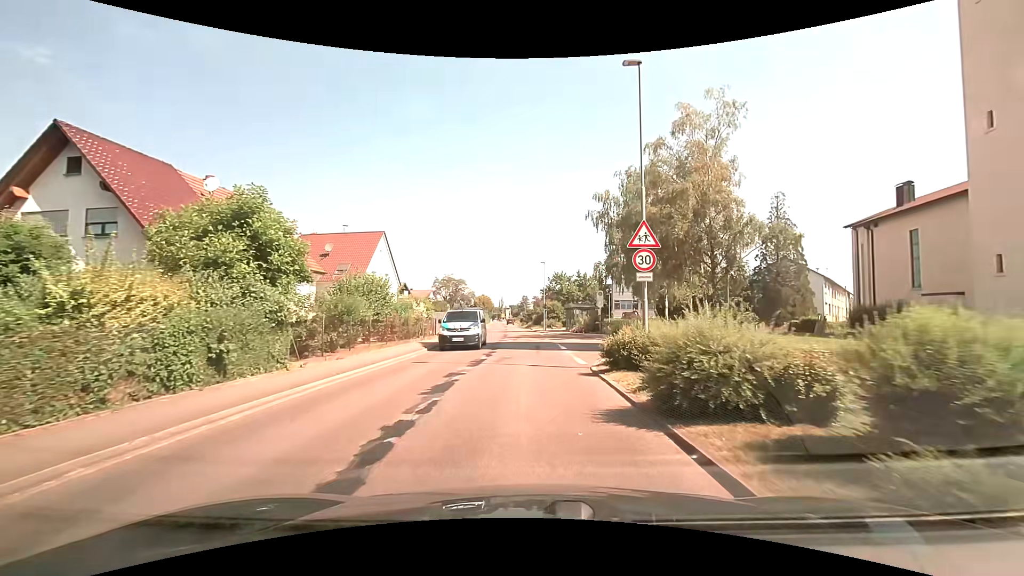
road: secondary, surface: asphalt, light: Day
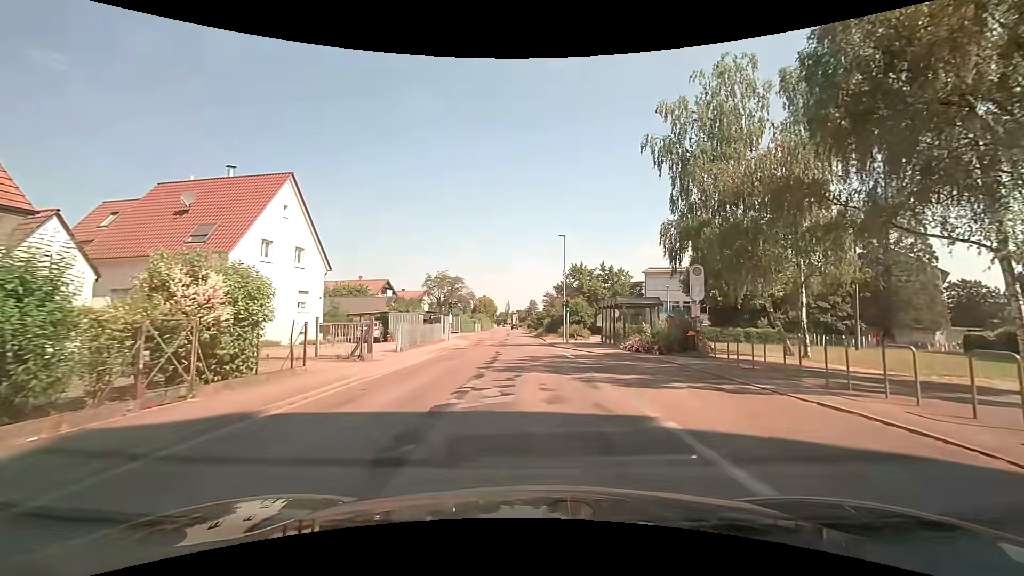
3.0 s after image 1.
(-0.2, +21.6) m; -1°
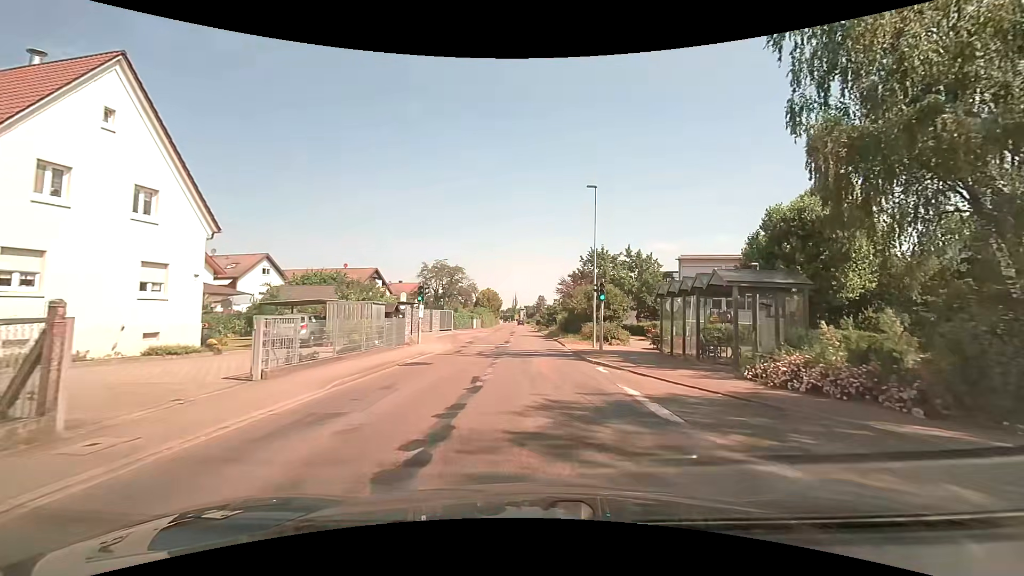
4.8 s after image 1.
(-0.1, +13.1) m; -1°
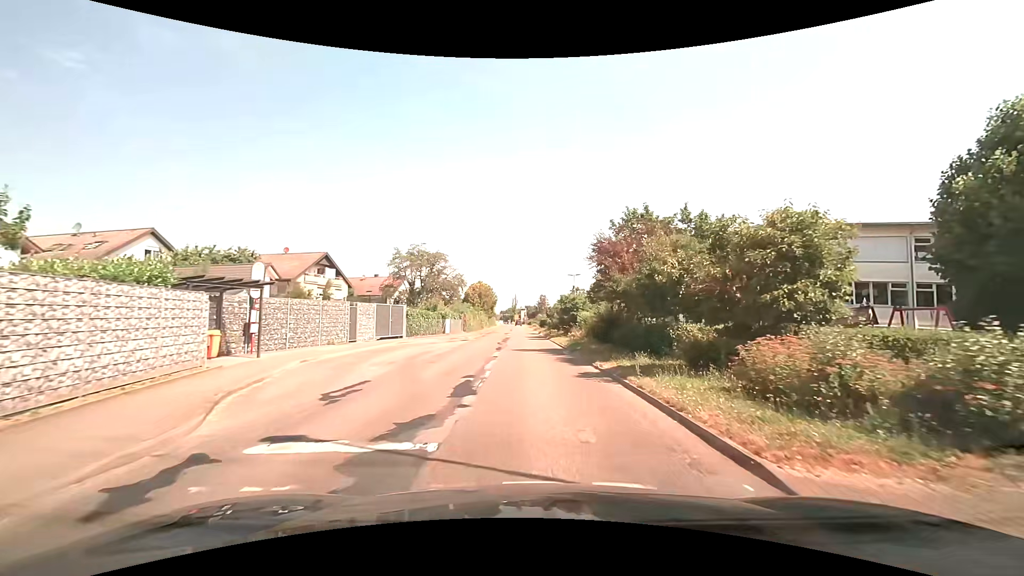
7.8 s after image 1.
(+0.1, +22.2) m; 0°
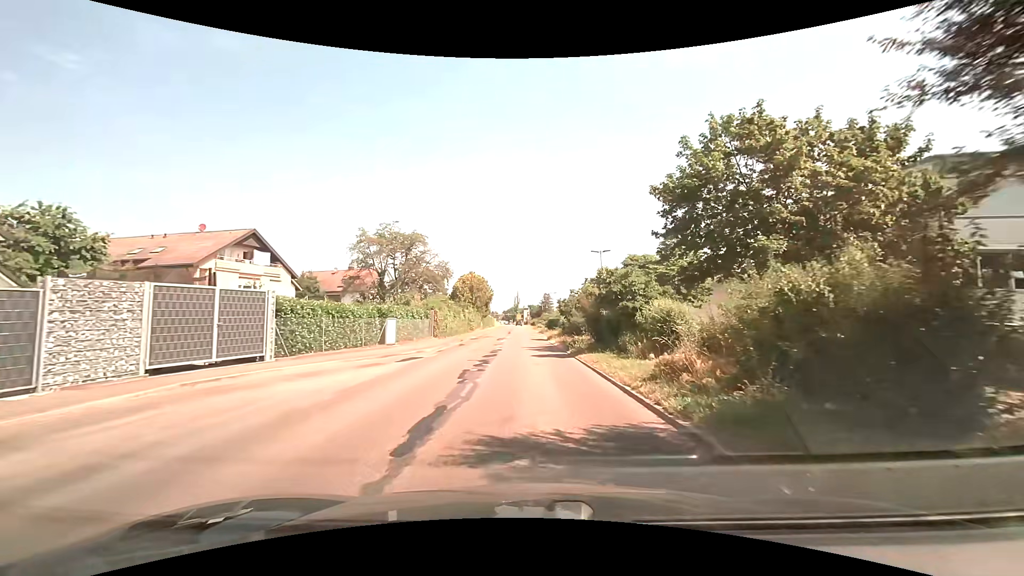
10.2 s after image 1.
(+0.1, +18.0) m; 0°
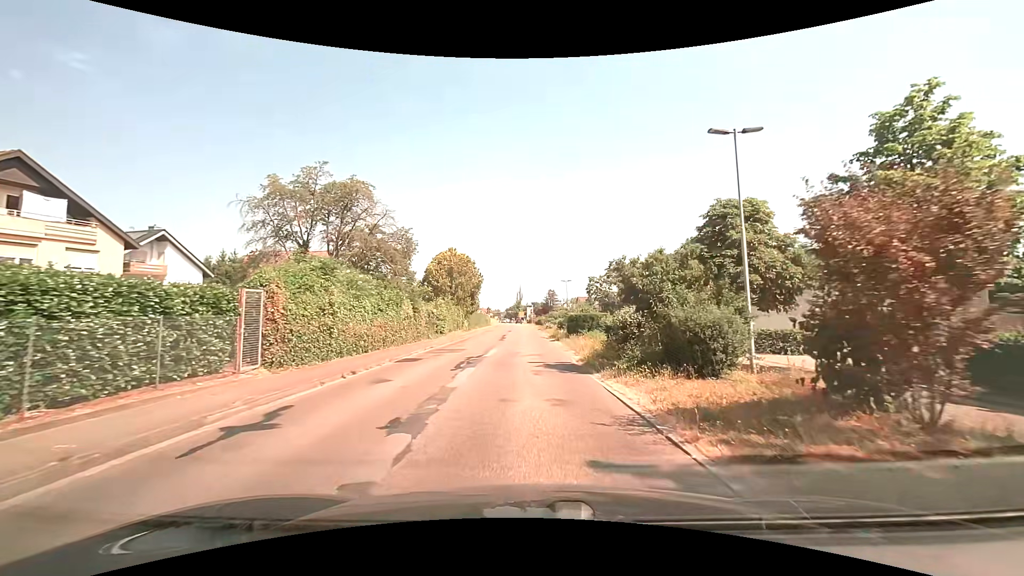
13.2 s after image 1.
(+0.1, +22.7) m; 0°
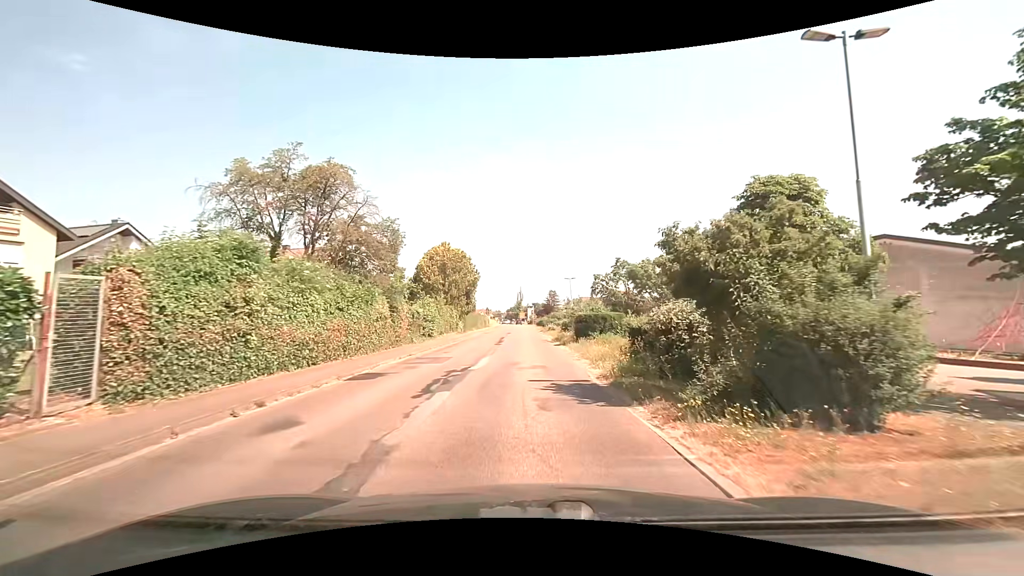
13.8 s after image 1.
(0.0, +4.6) m; 0°
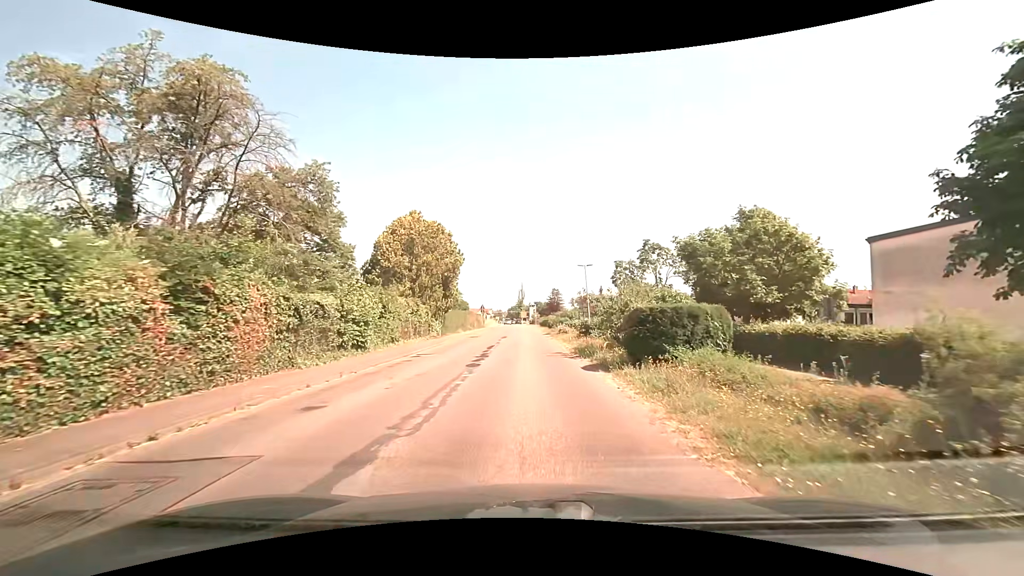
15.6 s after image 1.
(0.0, +13.6) m; 0°
(0, +10) (0, +20) (0, +30) (0, +40) (0, +50) (0, +60) (-1, +70) (-1, +80) (-1, +90) (-1, +100) m
